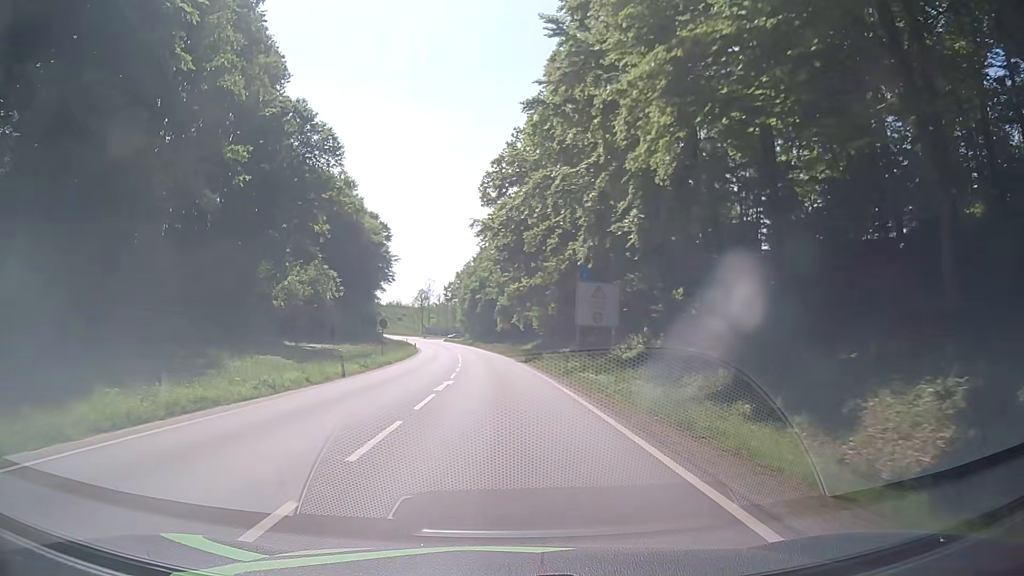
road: primary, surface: asphalt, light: Day
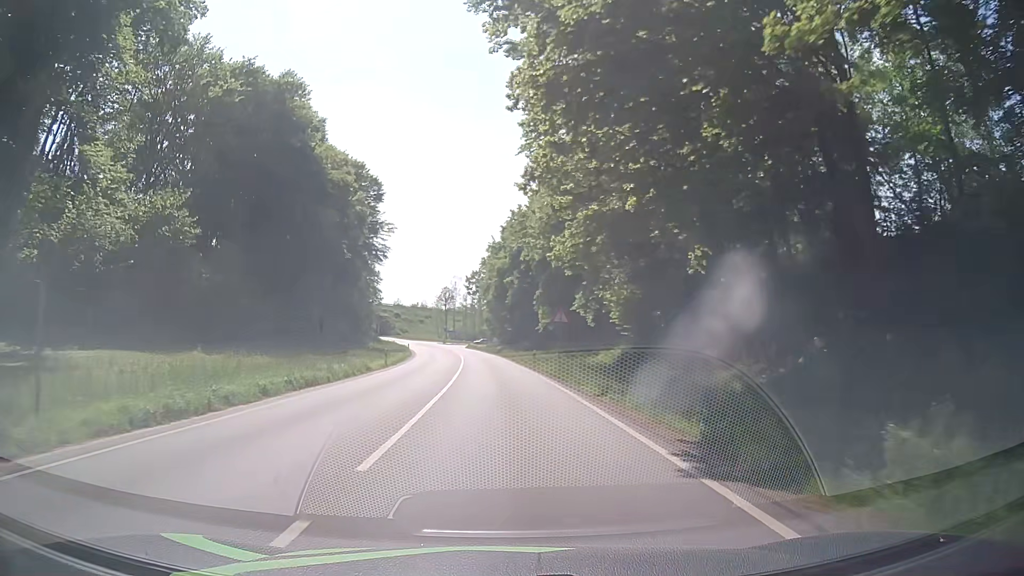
(-0.7, +36.4) m; -3°
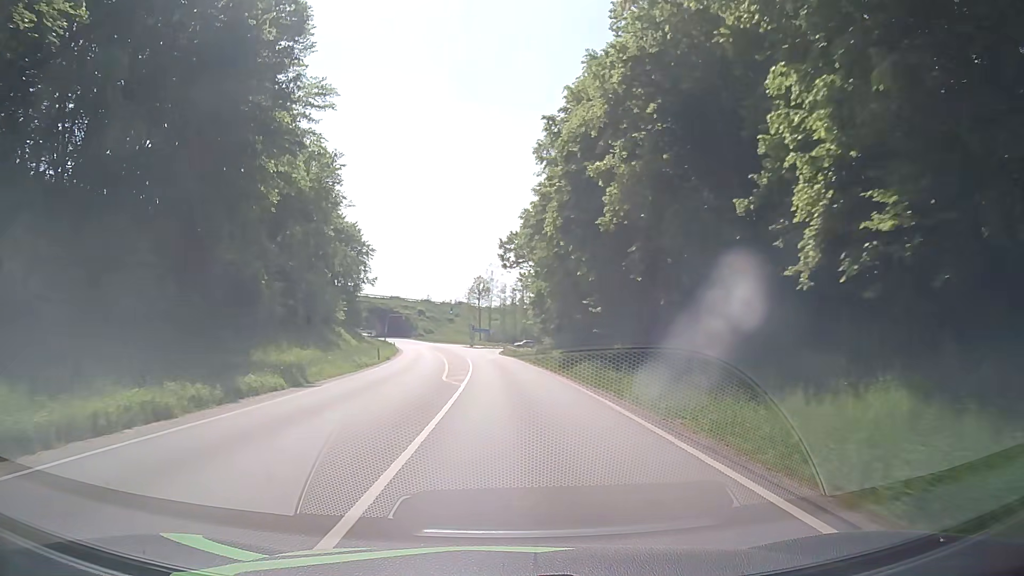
(-1.5, +46.1) m; -3°
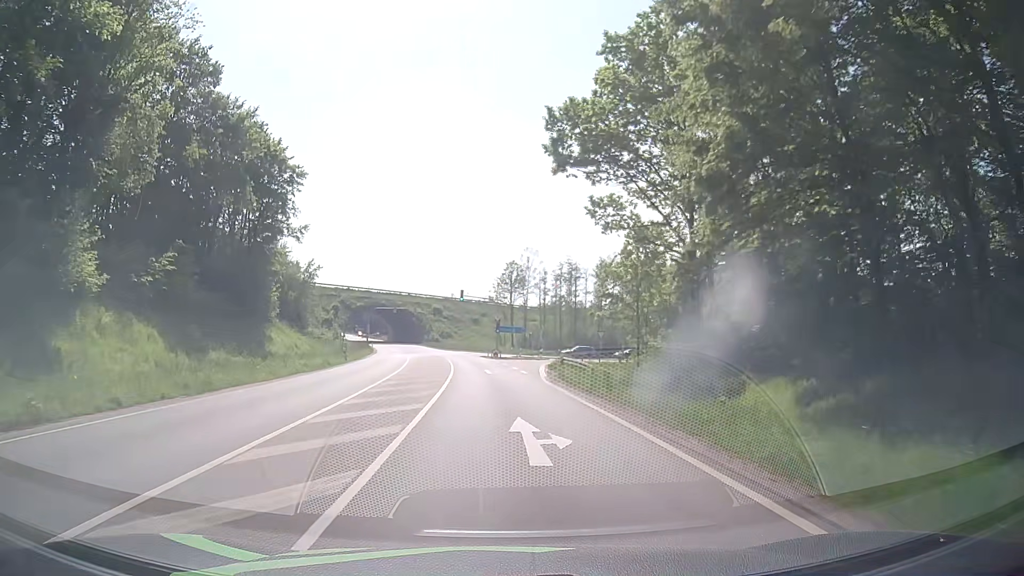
(-1.0, +45.4) m; -3°
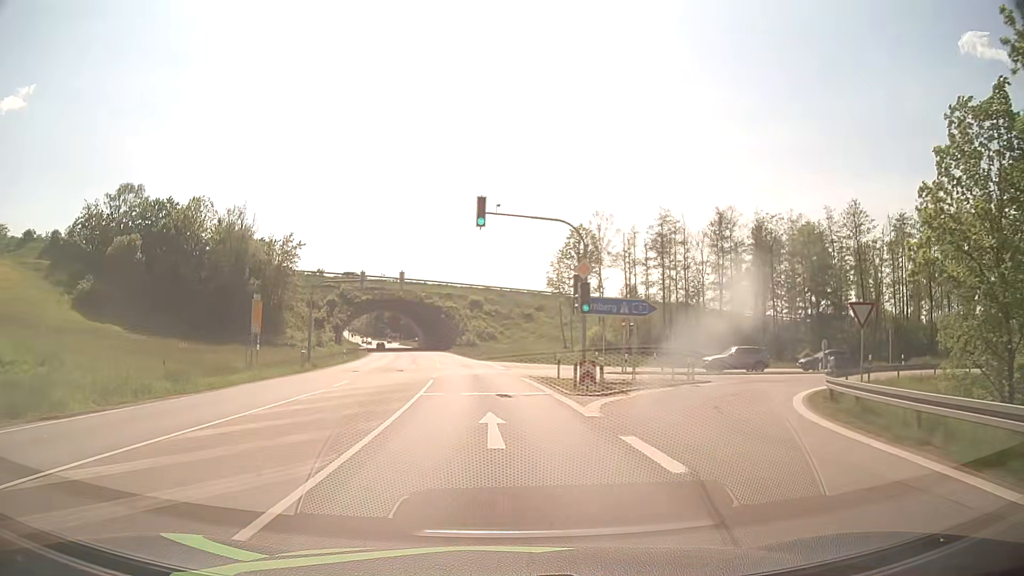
(-1.4, +44.8) m; -4°
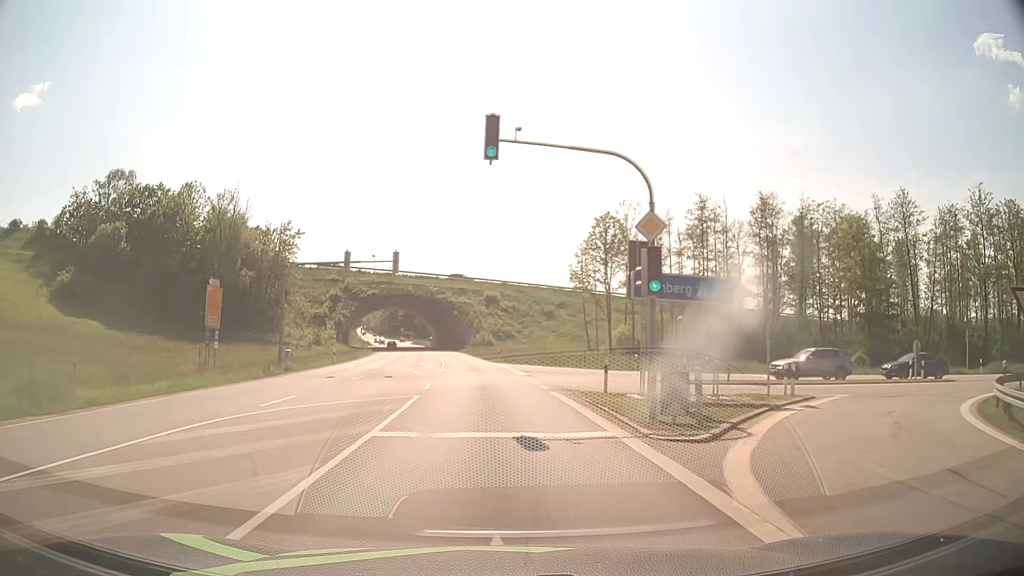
(-0.1, +9.0) m; -1°
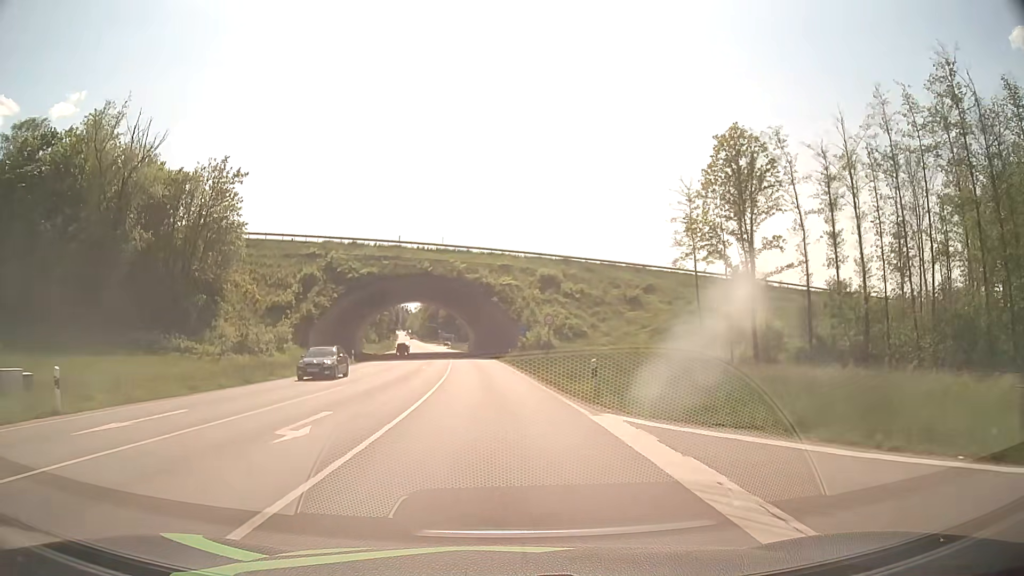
(-1.4, +35.9) m; -5°
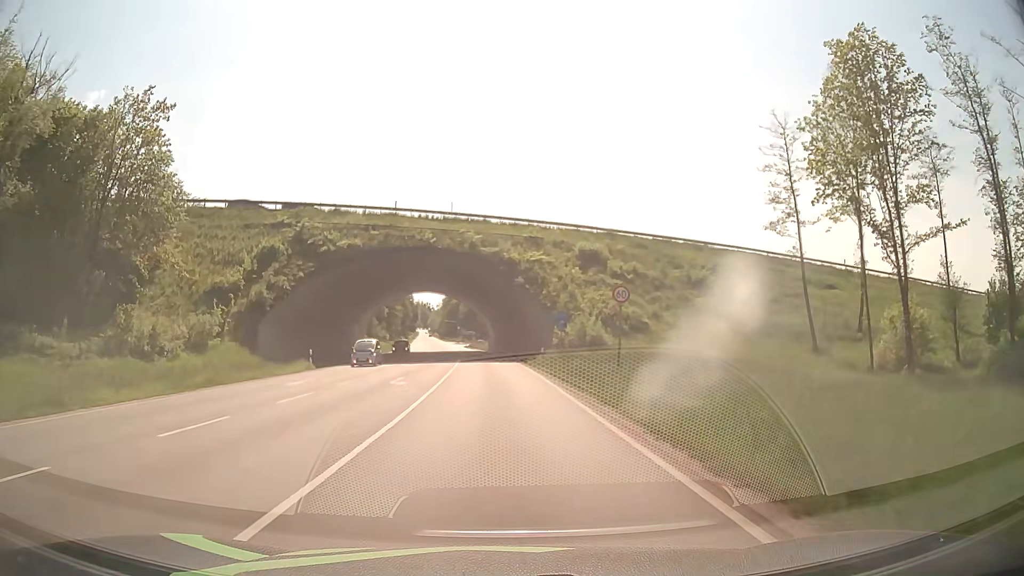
(-0.3, +18.0) m; -2°
